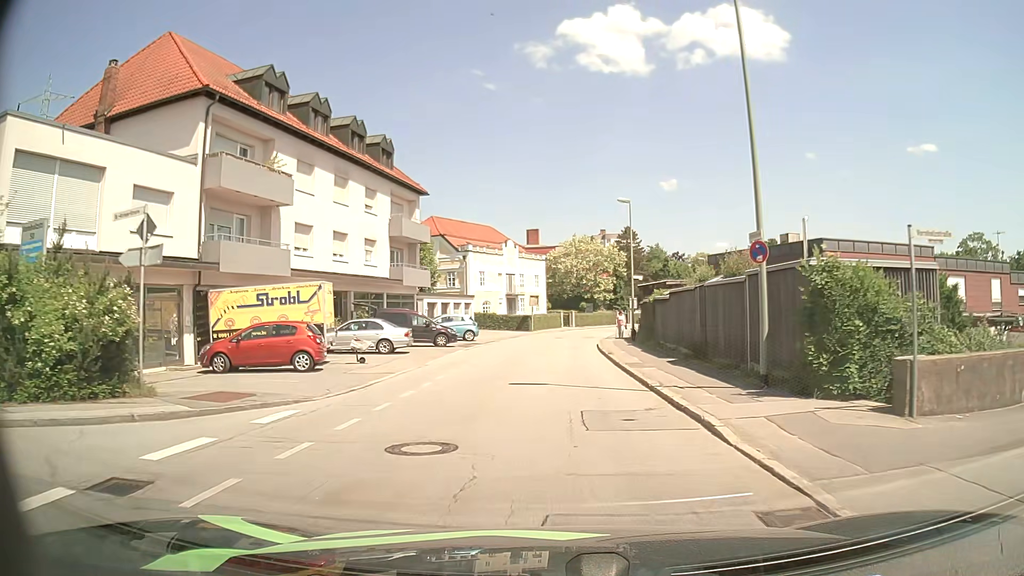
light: Day
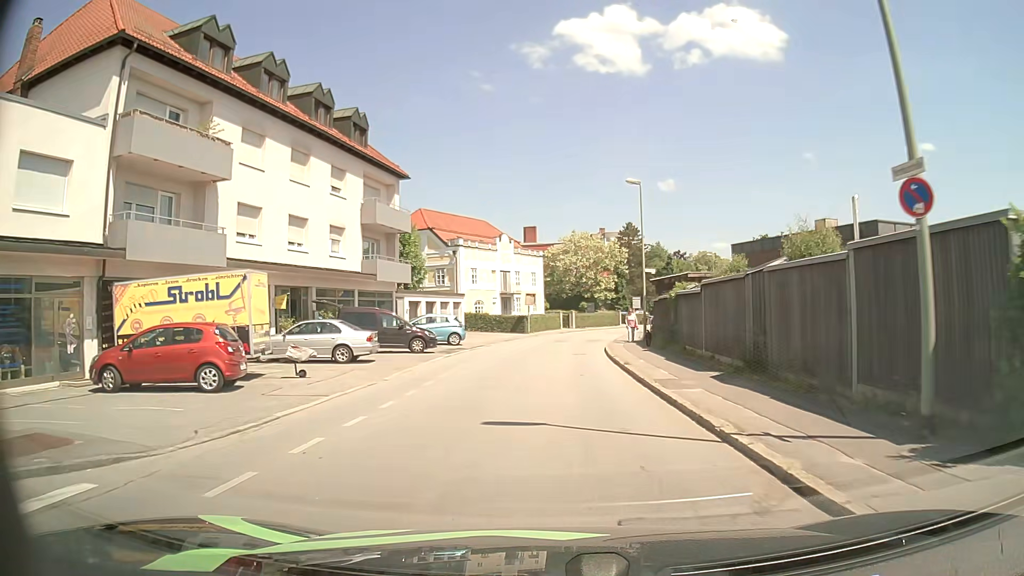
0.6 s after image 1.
(0.0, +5.6) m; 0°
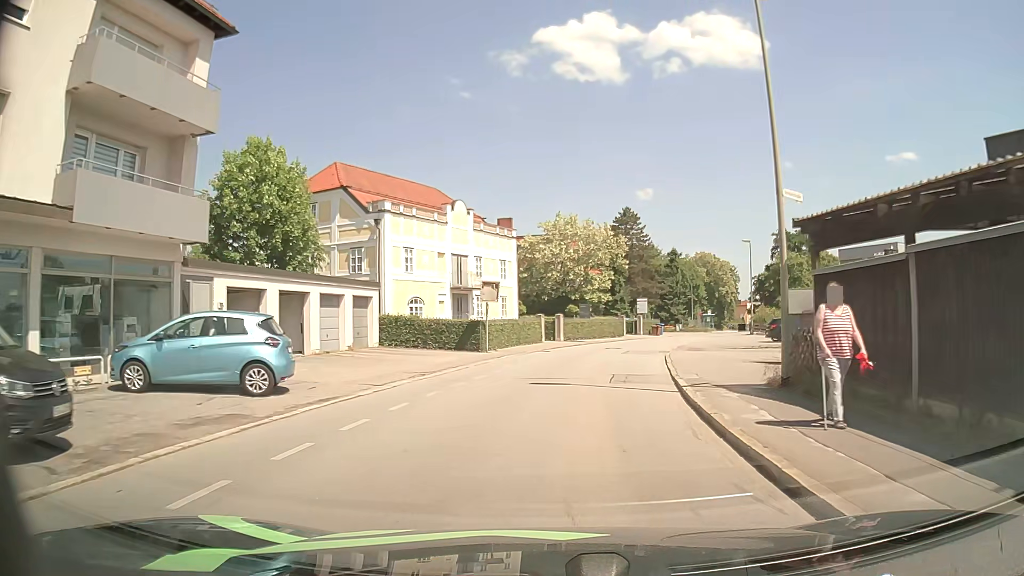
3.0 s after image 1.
(+0.3, +22.3) m; +2°
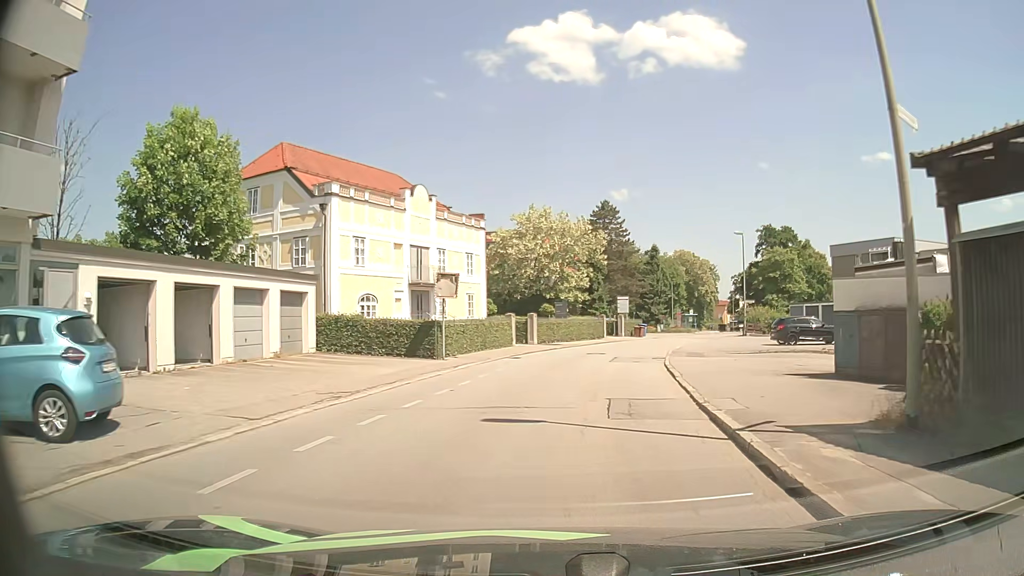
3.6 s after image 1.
(+0.1, +5.4) m; +3°
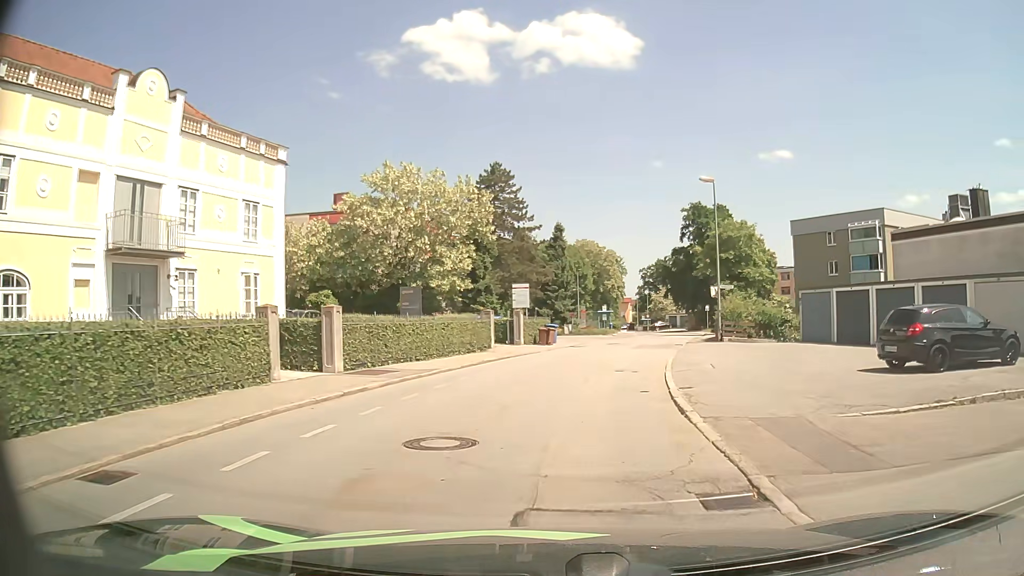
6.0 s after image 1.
(+1.4, +20.5) m; +9°
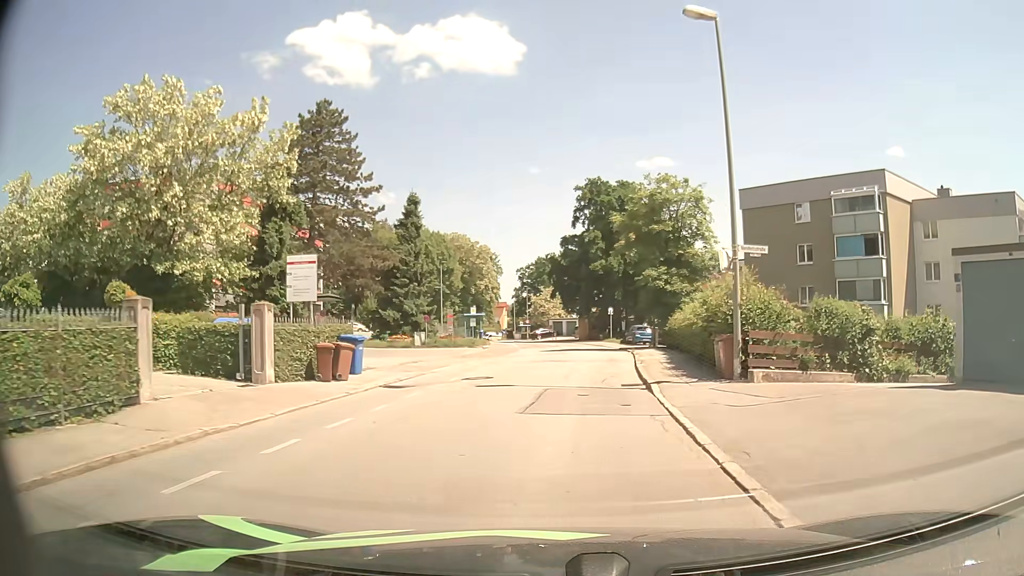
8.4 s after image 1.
(+1.7, +20.2) m; +11°
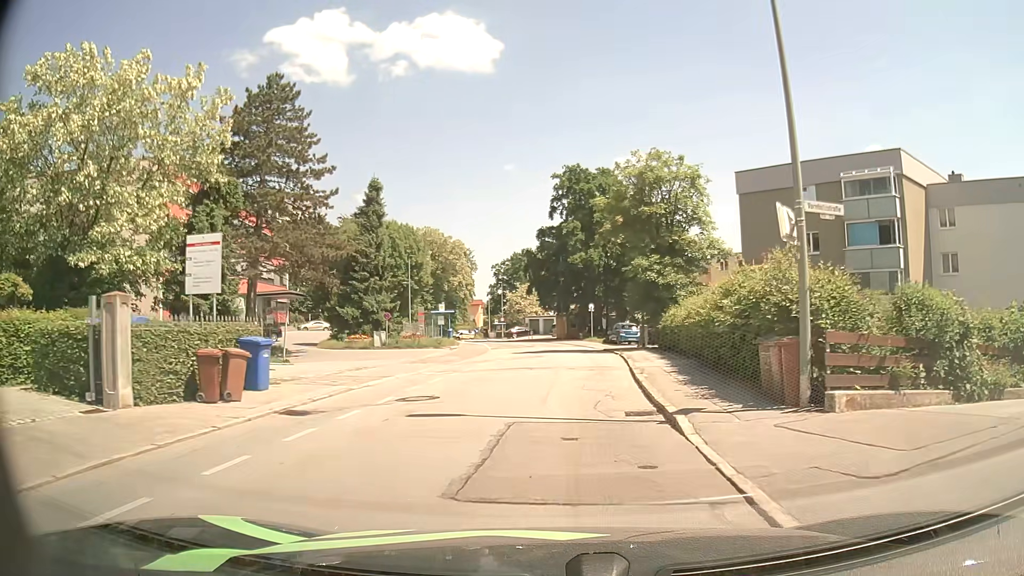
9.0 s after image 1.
(+0.1, +5.0) m; +2°
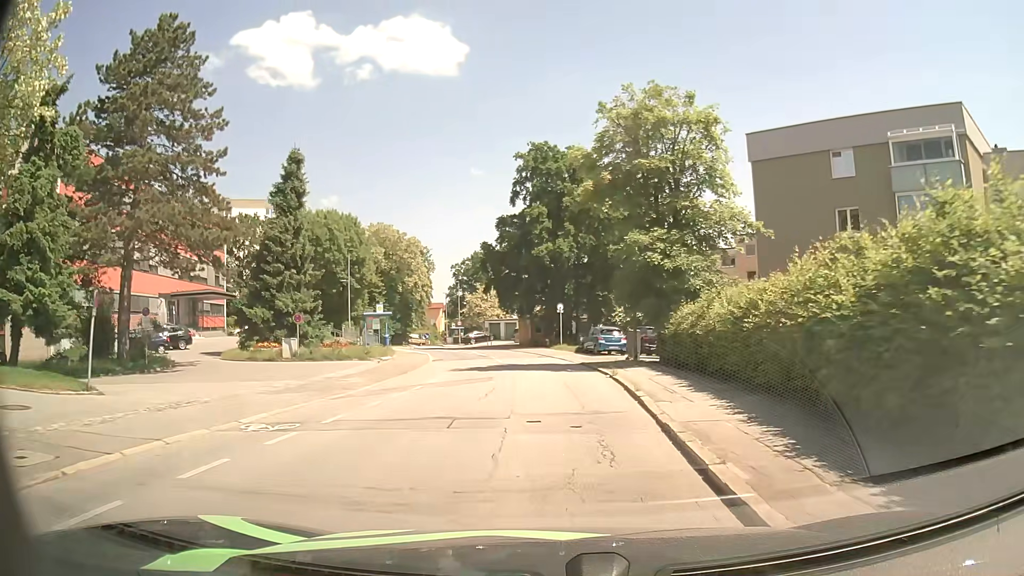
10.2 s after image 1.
(+0.3, +9.9) m; +2°
(0, +10) (0, +20) (0, +30) (-1, +40) (-3, +50) (-6, +59) (-9, +69) (-12, +79) (-14, +88) (-16, +98) m
